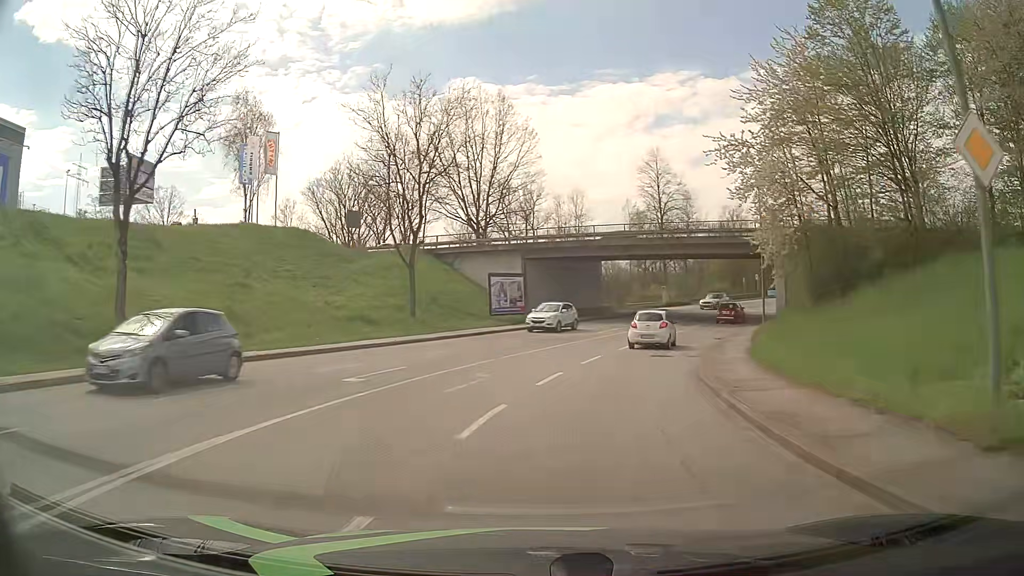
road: tertiary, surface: asphalt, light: Day
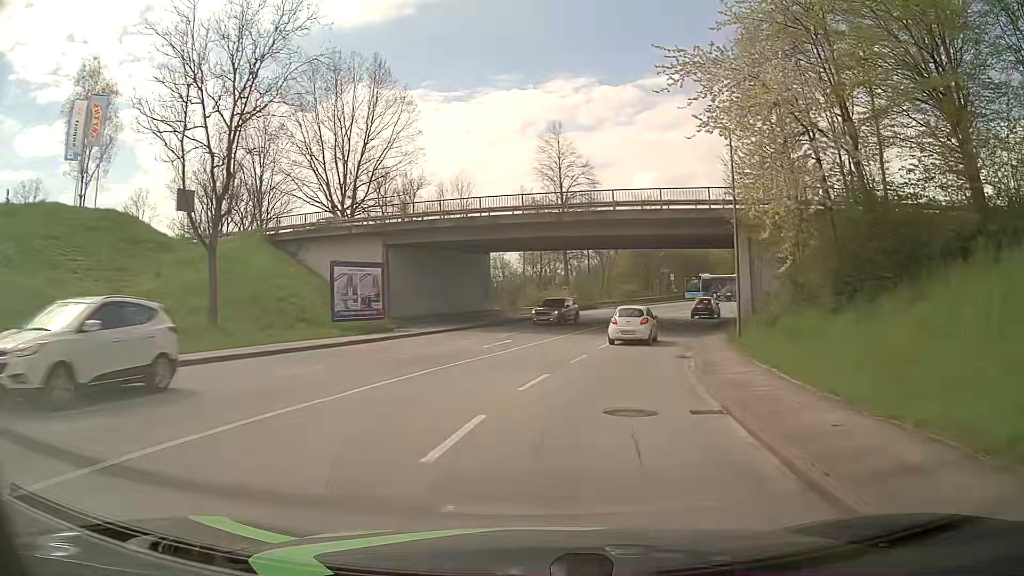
(+1.0, +13.2) m; +9°
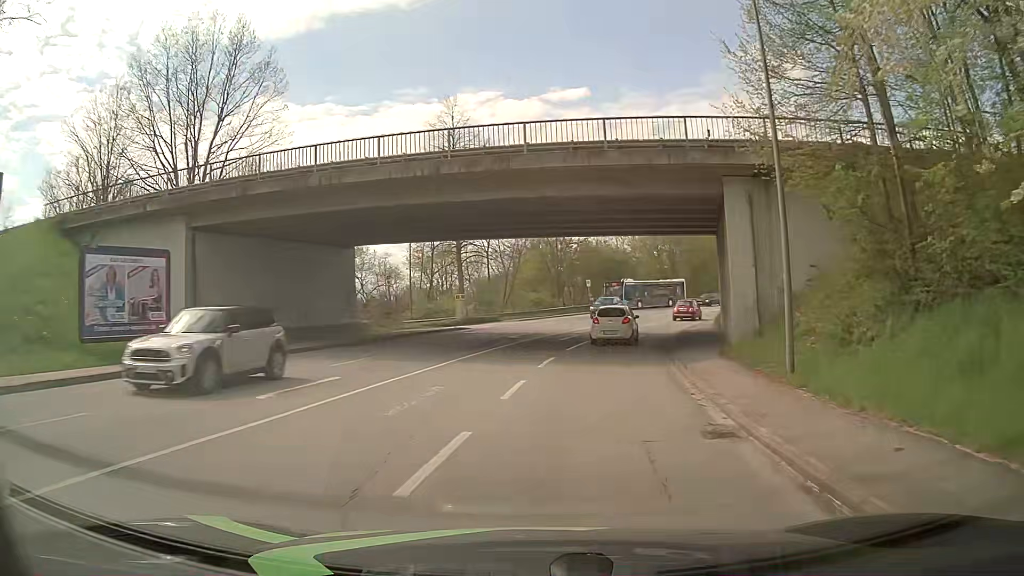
(+1.0, +13.1) m; +8°
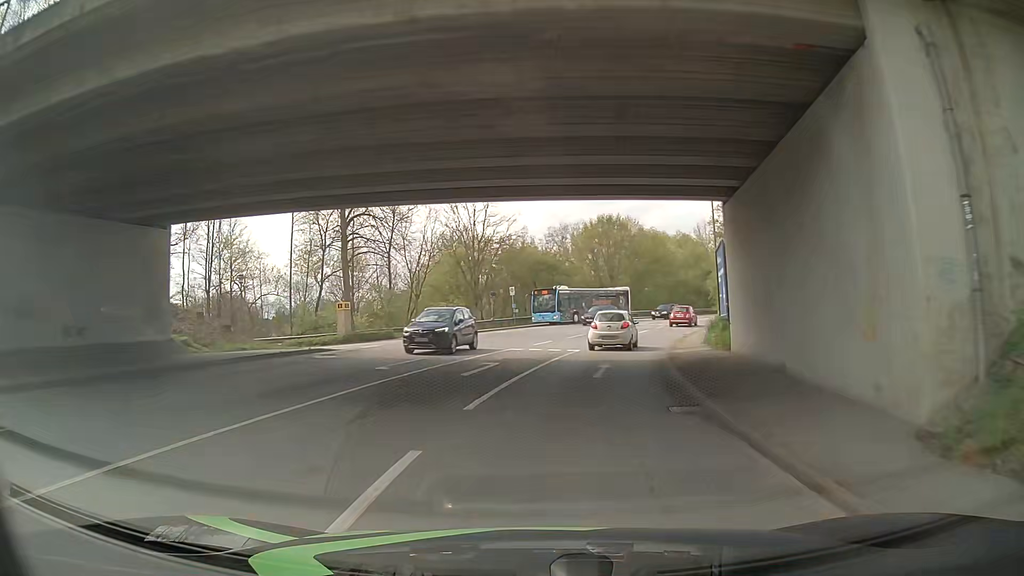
(+0.8, +13.1) m; +7°
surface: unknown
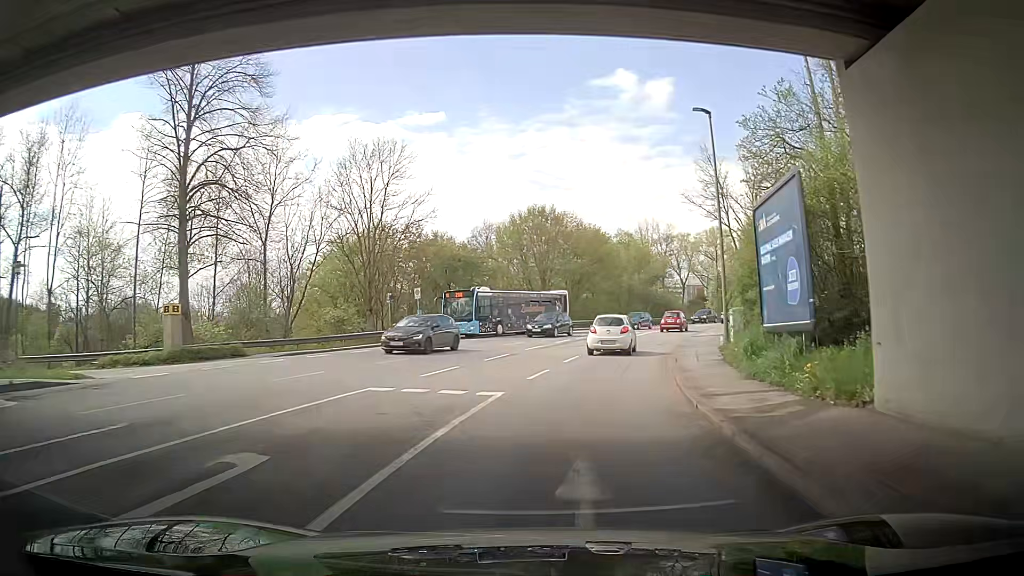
(+0.6, +12.7) m; +4°
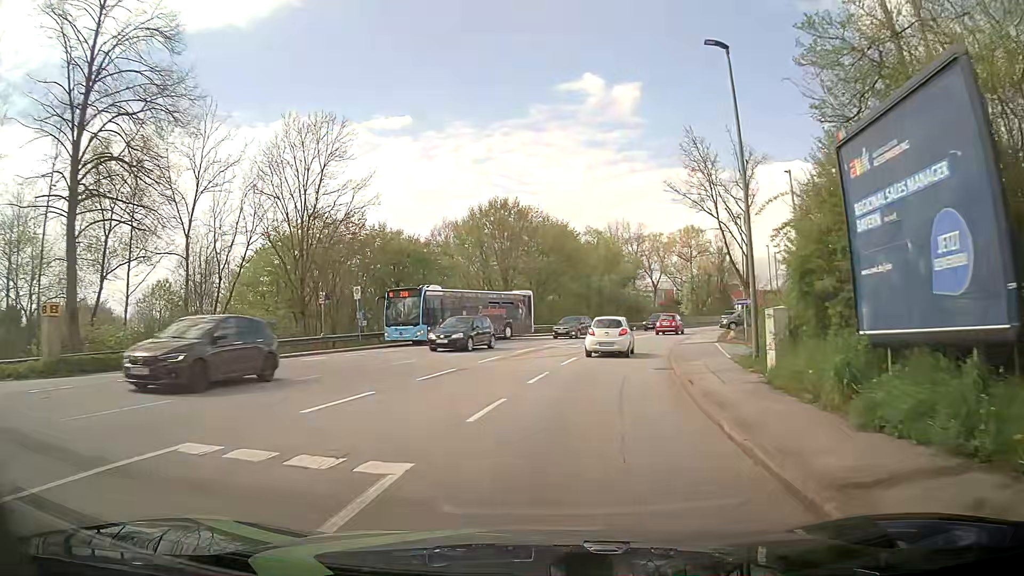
(+0.4, +6.2) m; +5°
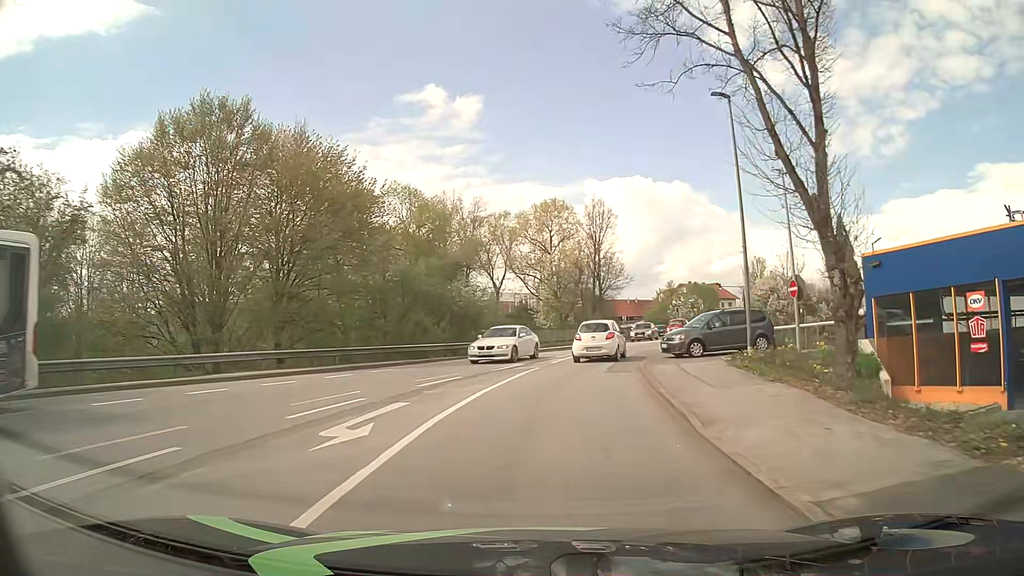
(+3.5, +29.8) m; +15°
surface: asphalt
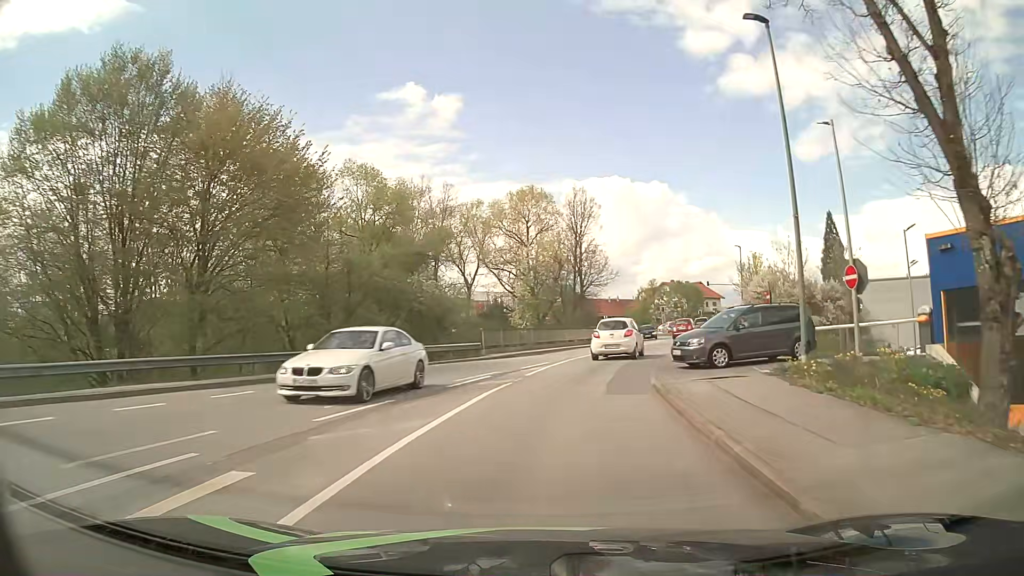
(+0.1, +6.0) m; +2°
(0, +10) (+1, +20) (+4, +30) (+7, +39) (+10, +49) (+13, +58) (+16, +68) (+18, +77) (+20, +87) (+20, +97) m
